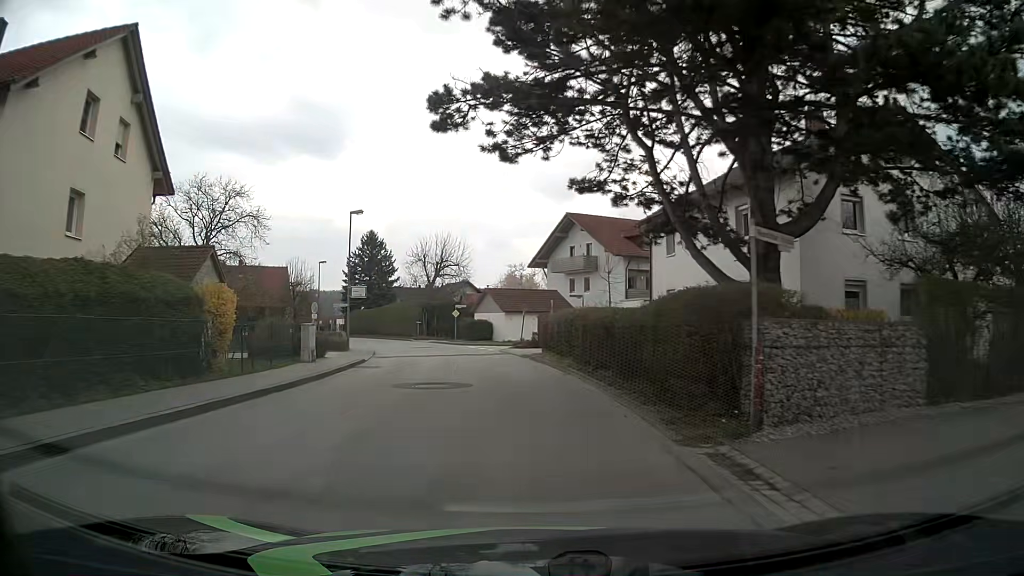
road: unclassified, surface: asphalt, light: Day
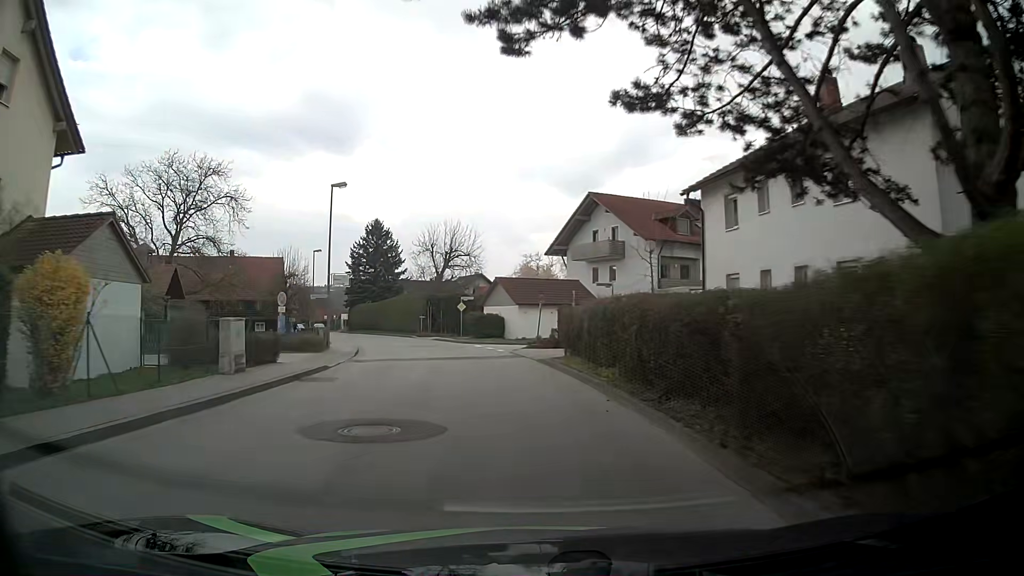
(0.0, +7.1) m; -1°
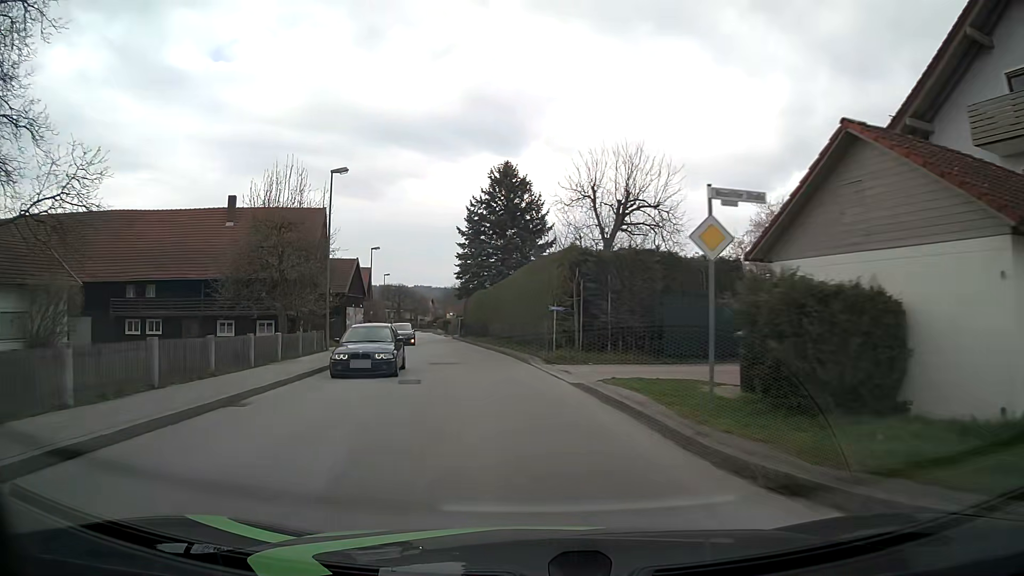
(-4.2, +35.4) m; -14°
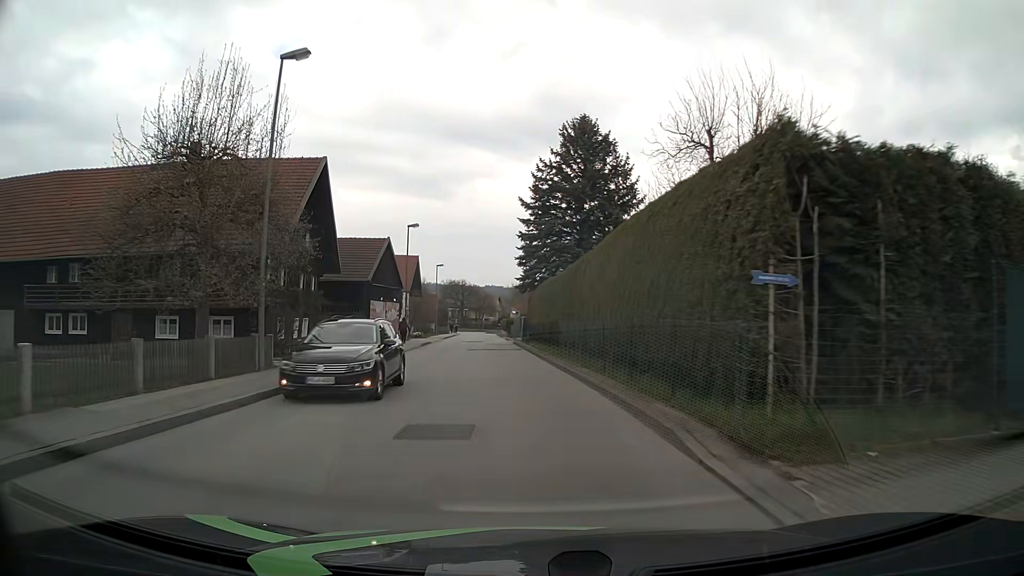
(-0.8, +14.3) m; -7°
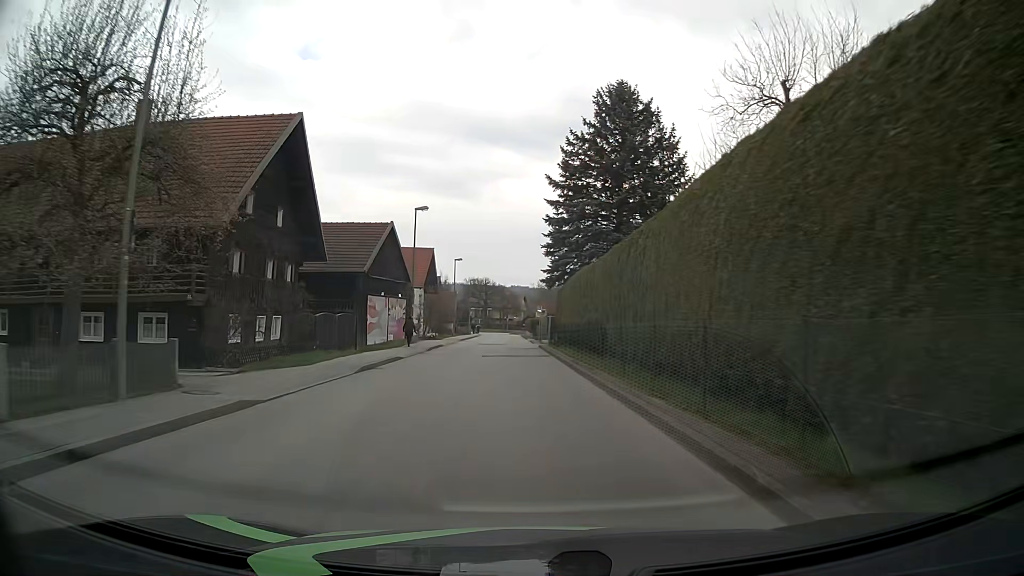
(-0.1, +7.1) m; -2°
